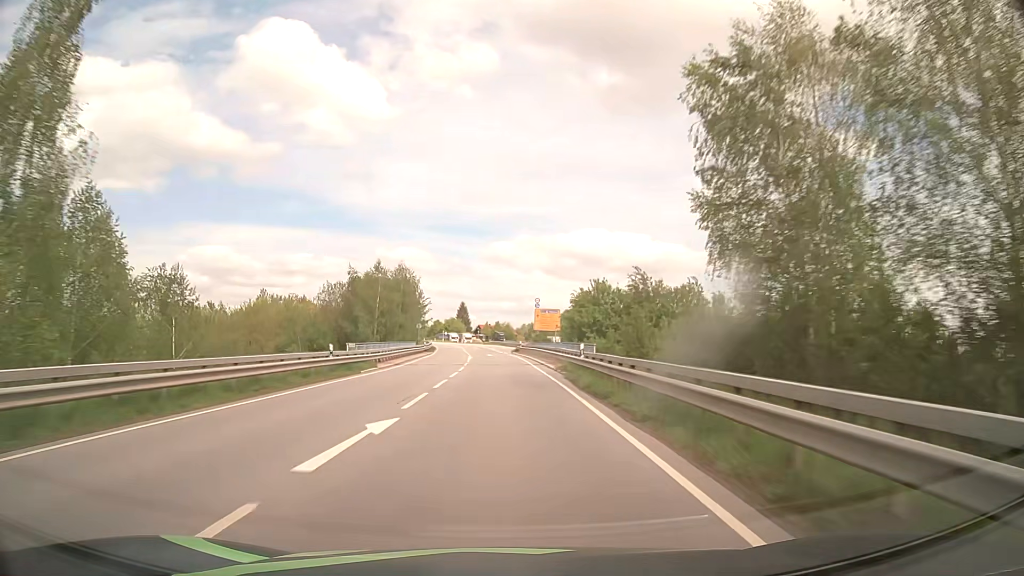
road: primary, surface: asphalt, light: Day
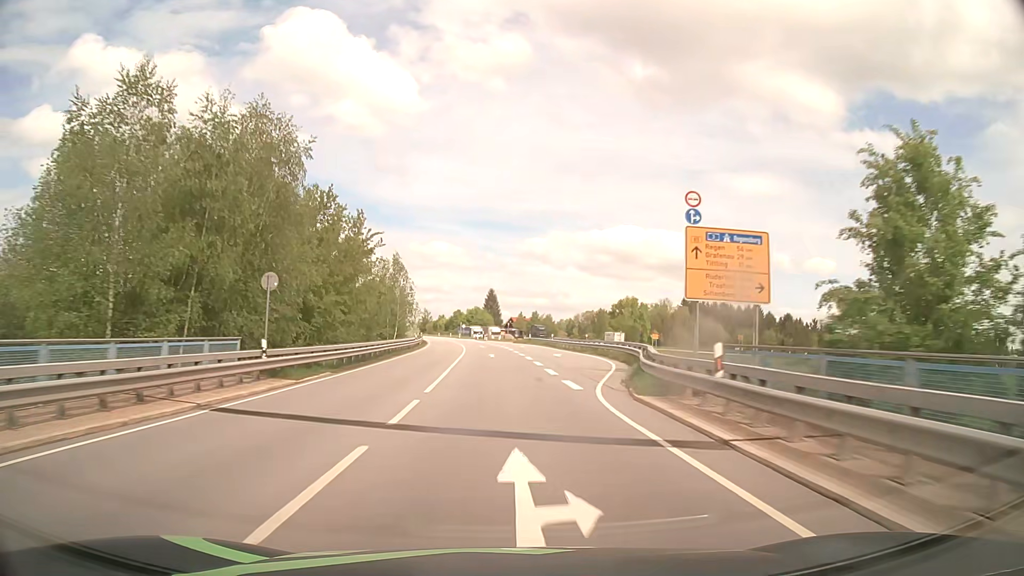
(-1.2, +56.8) m; -3°
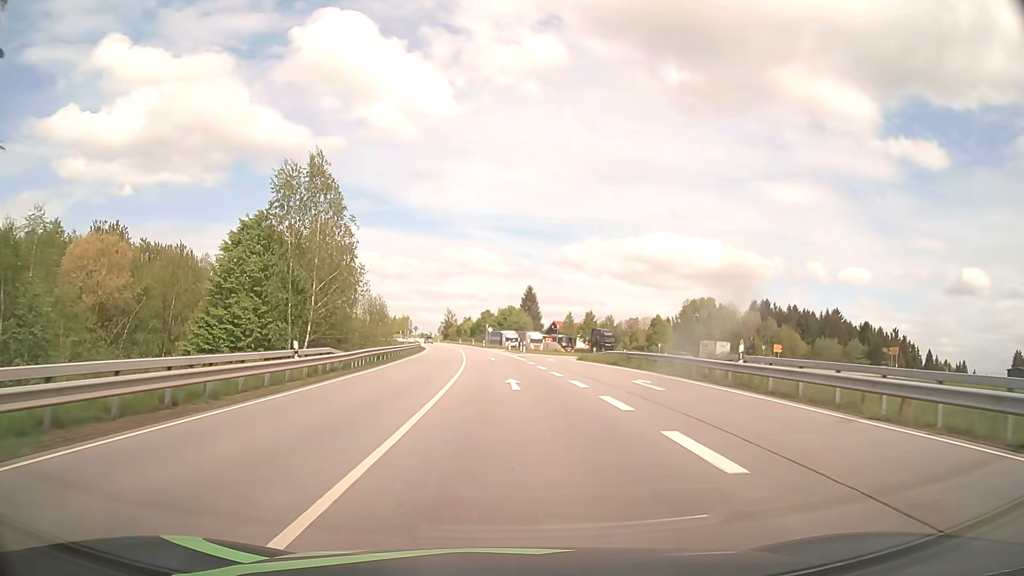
(-1.3, +46.1) m; -3°
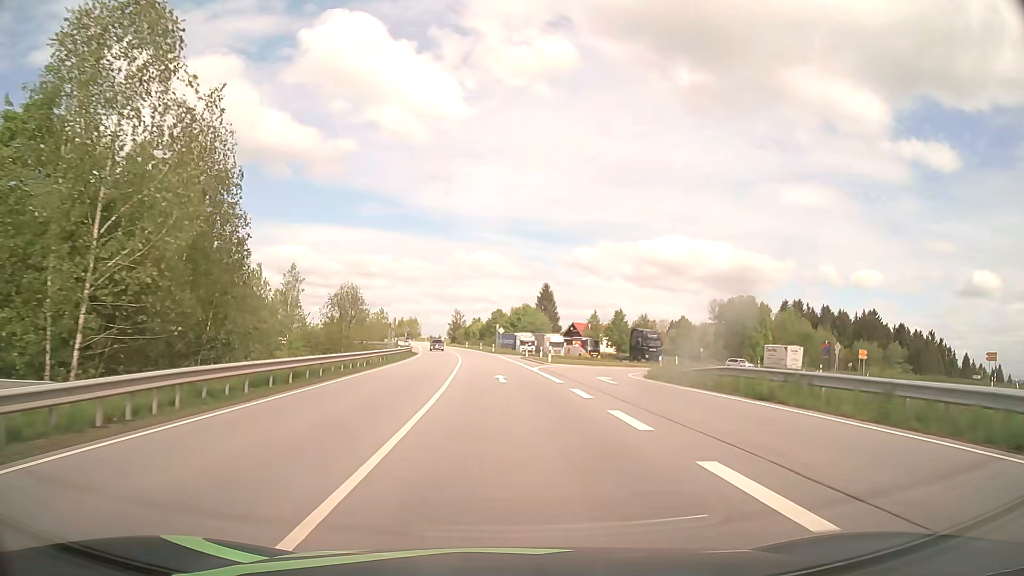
(-0.2, +19.9) m; -1°
